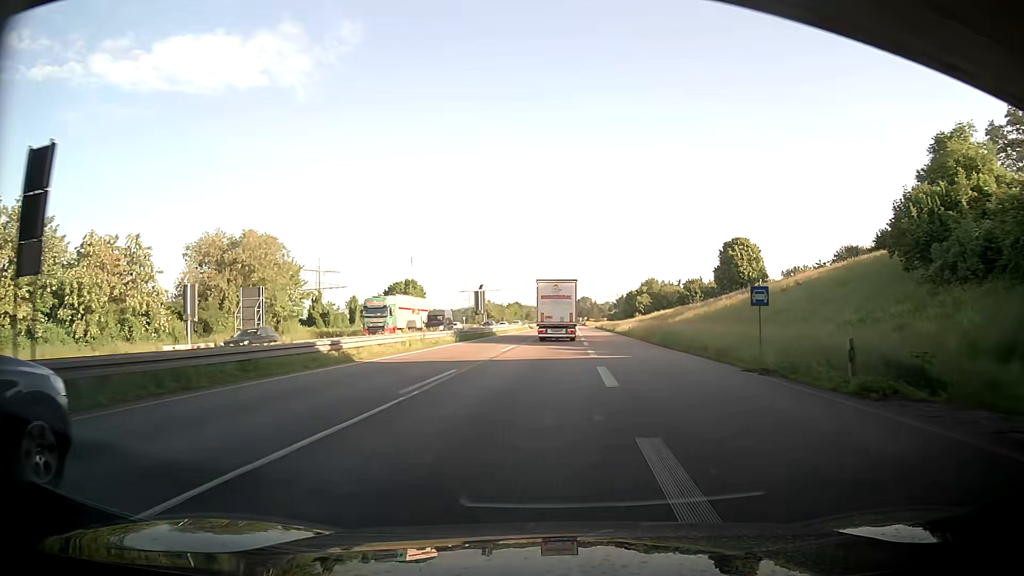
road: trunk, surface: asphalt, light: Day
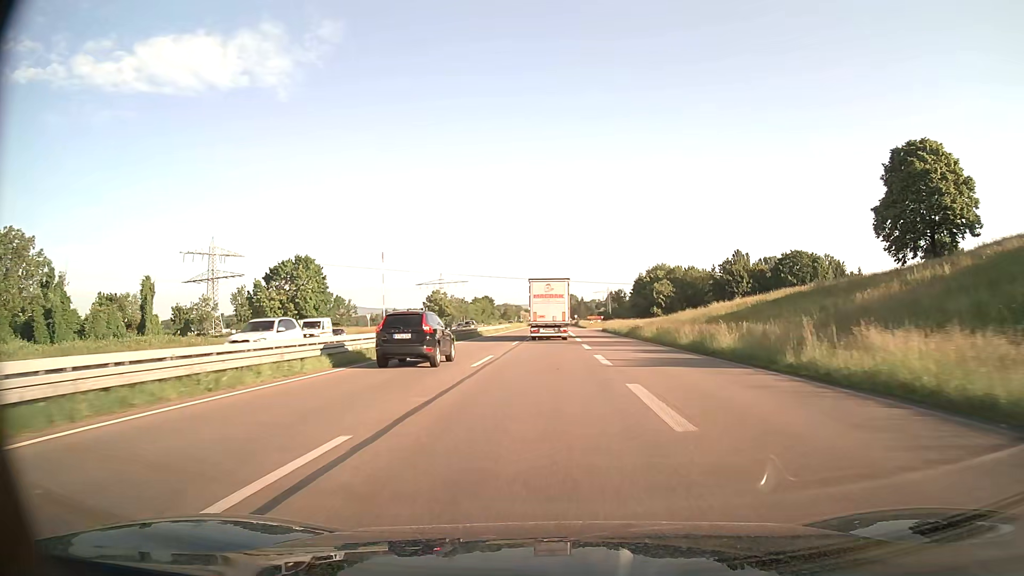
(+0.4, +66.1) m; +1°
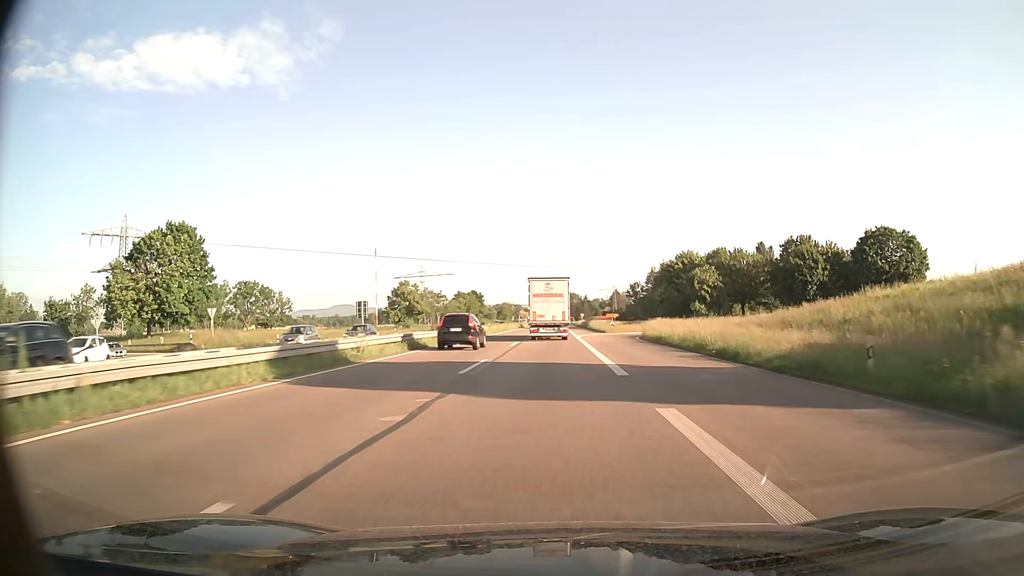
(0.0, +40.0) m; 0°
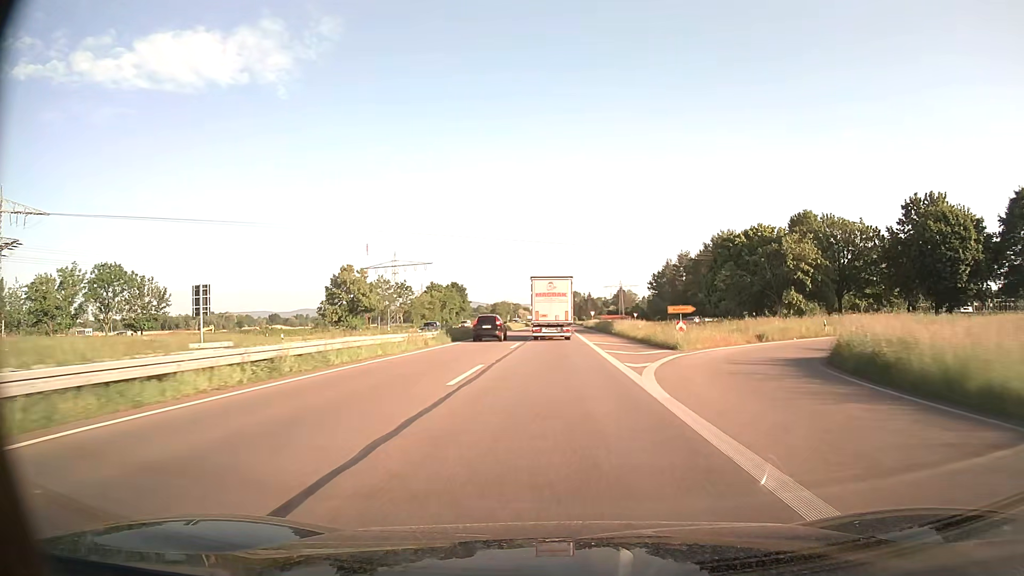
(-0.1, +39.9) m; 0°
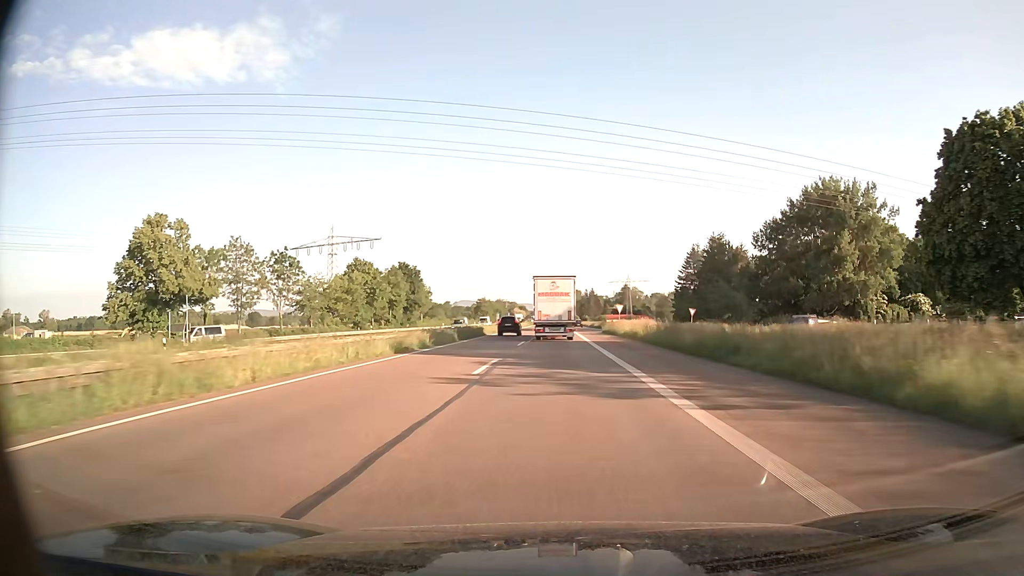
(0.0, +52.7) m; 0°
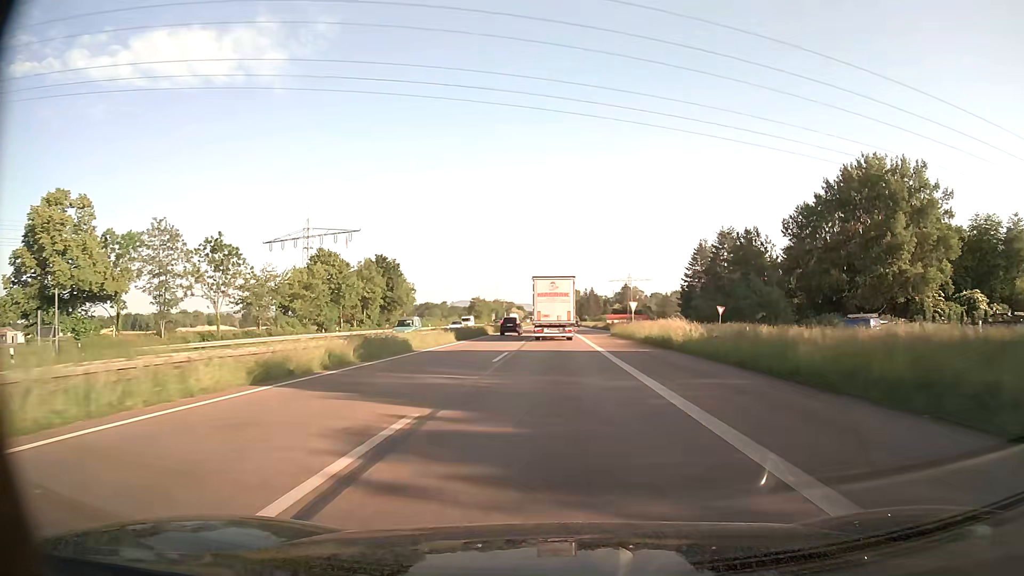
(0.0, +13.1) m; 0°
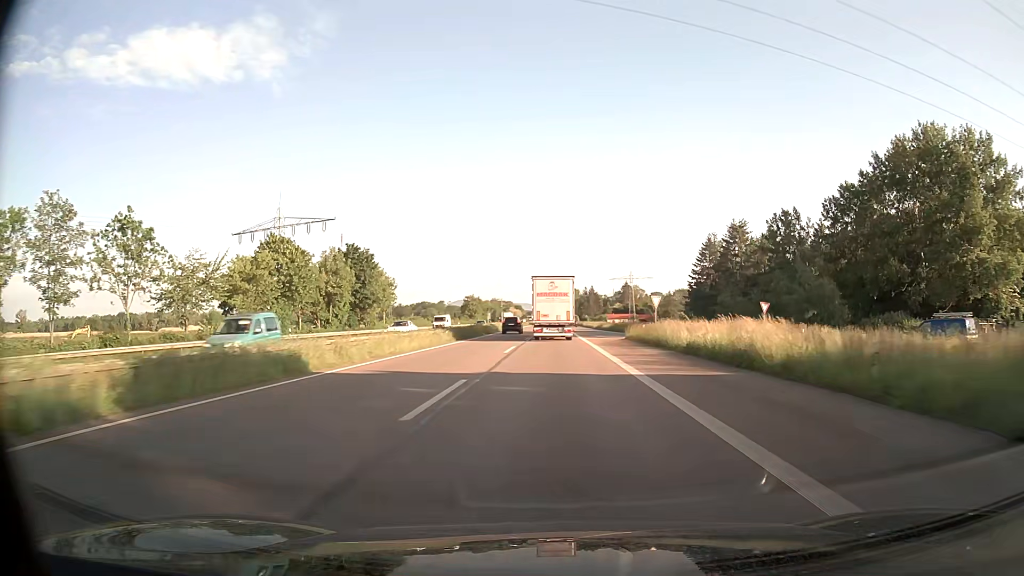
(0.0, +13.0) m; 0°
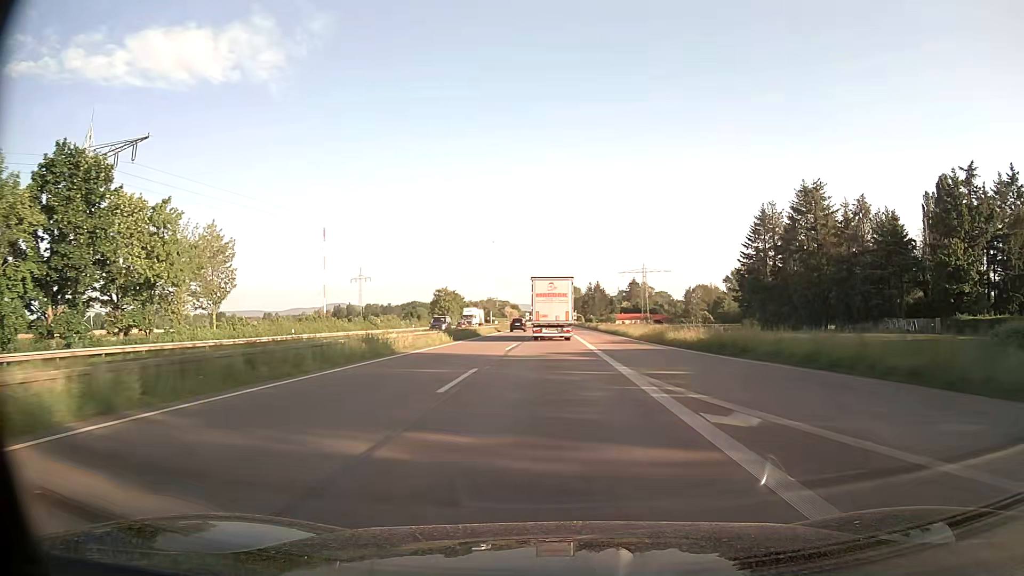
(+0.2, +51.7) m; 0°
